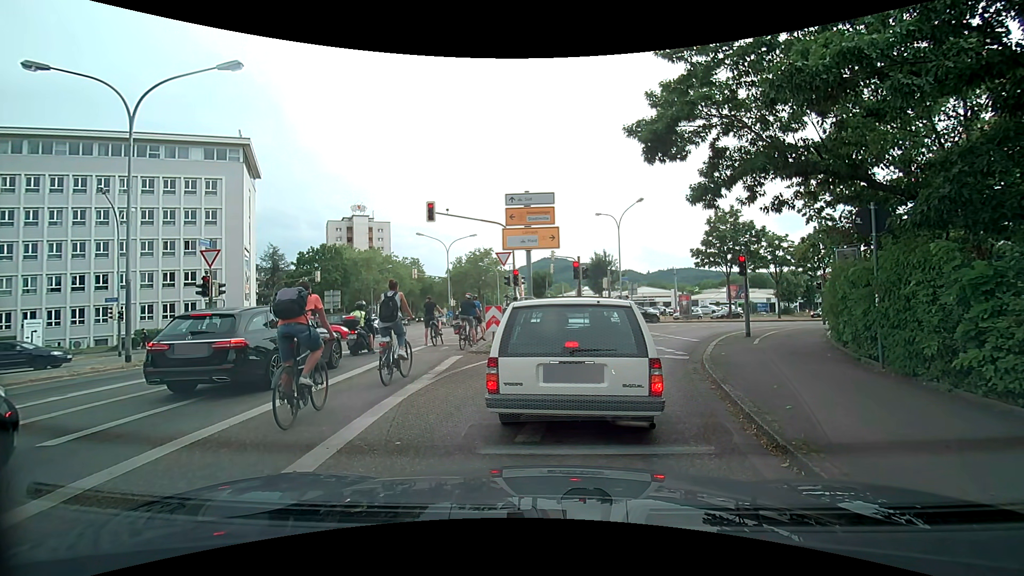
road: secondary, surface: asphalt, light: Day
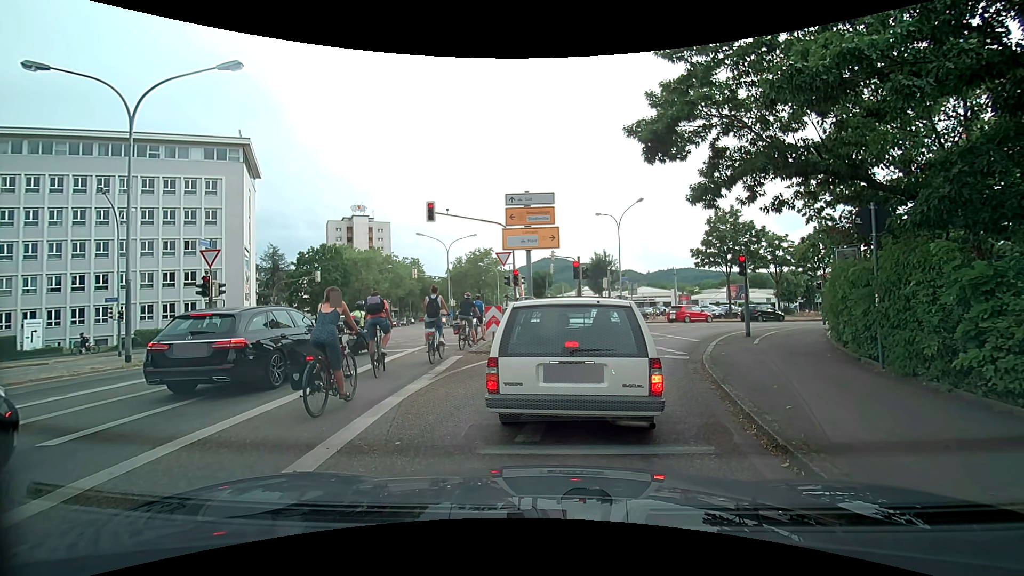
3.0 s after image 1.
(0.0, 0.0) m; 0°
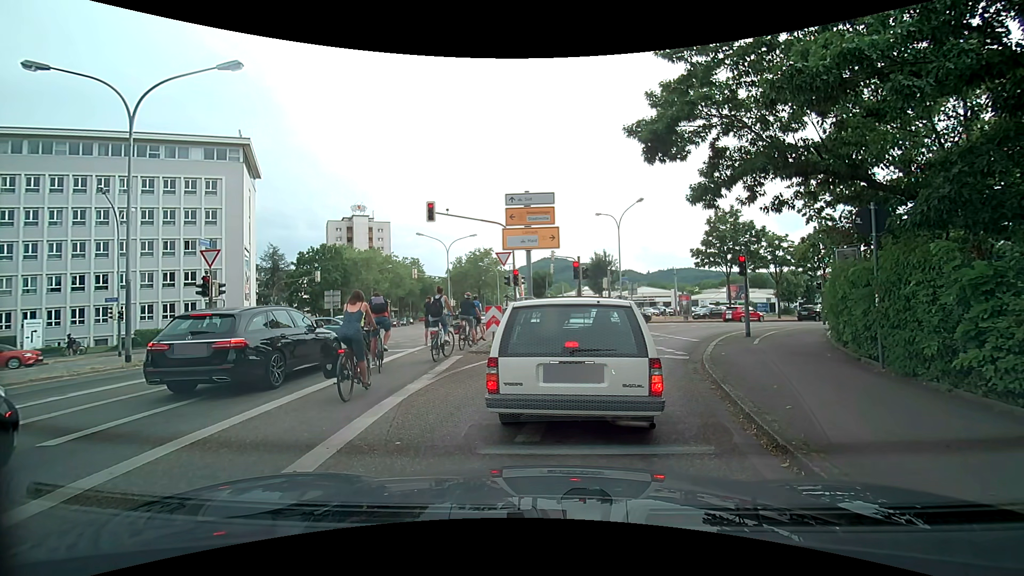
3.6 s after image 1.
(0.0, 0.0) m; 0°
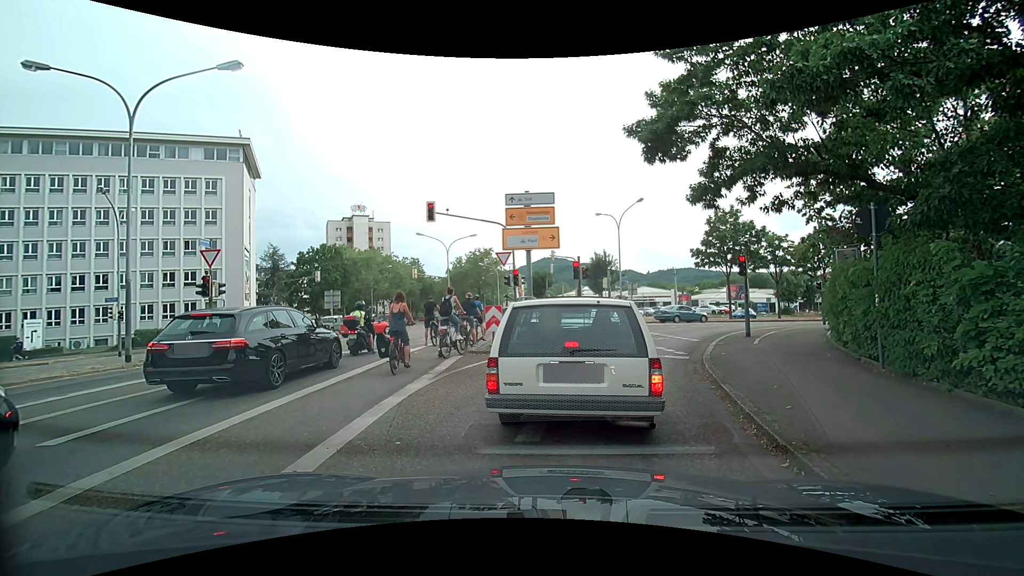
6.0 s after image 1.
(0.0, 0.0) m; 0°
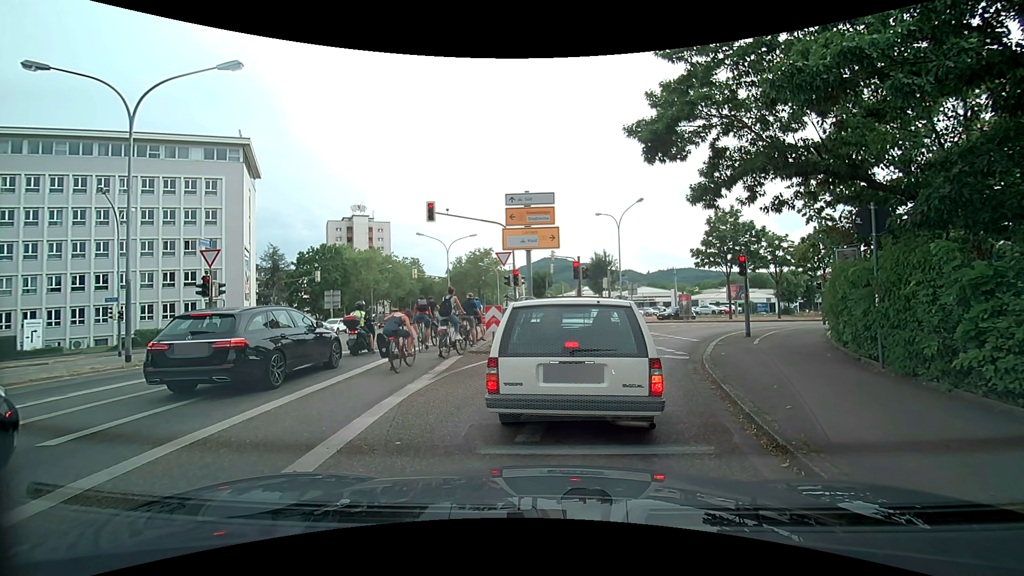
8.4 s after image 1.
(0.0, 0.0) m; 0°
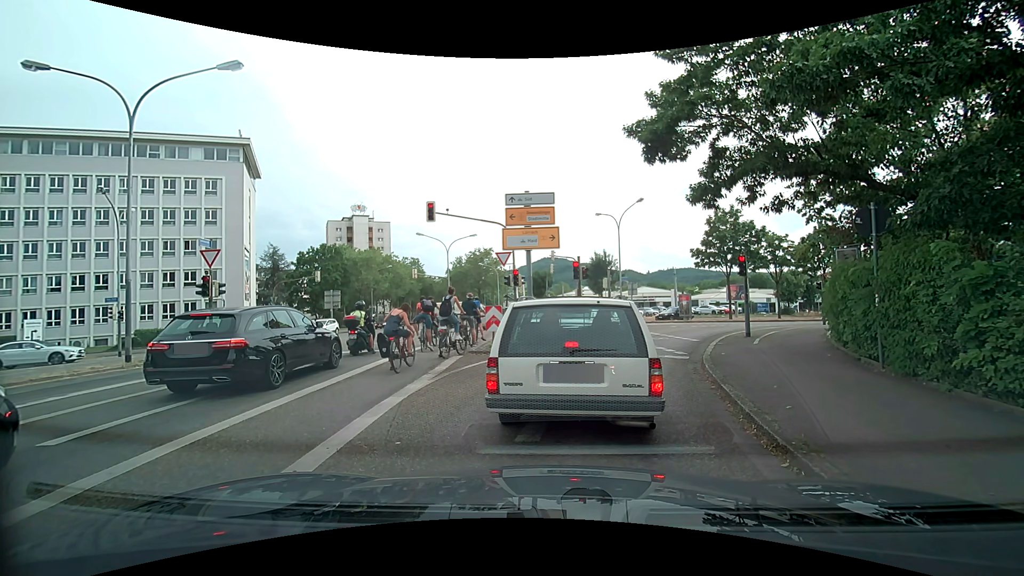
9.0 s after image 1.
(0.0, 0.0) m; 0°
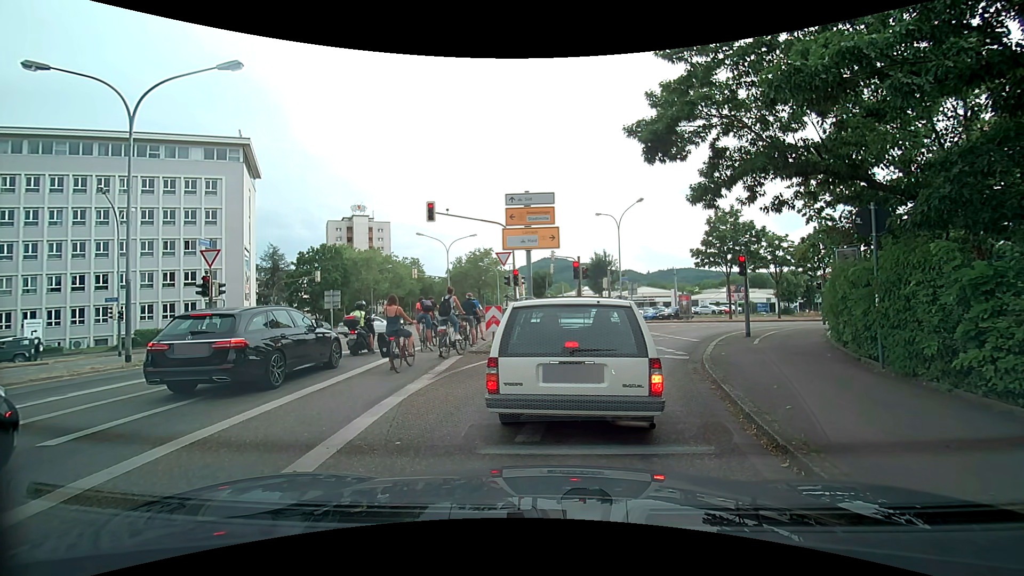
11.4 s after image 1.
(0.0, 0.0) m; 0°
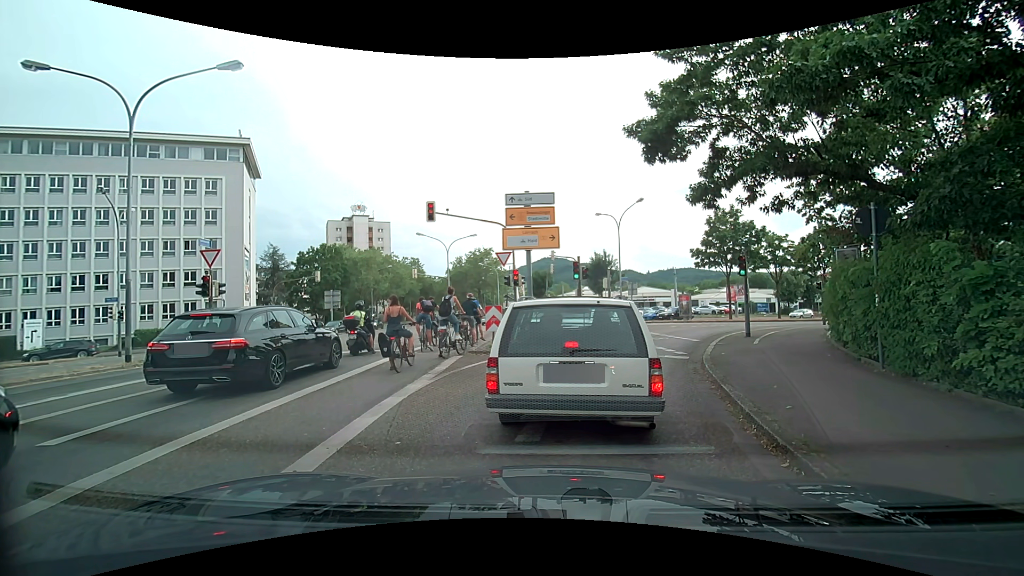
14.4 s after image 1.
(0.0, 0.0) m; 0°
